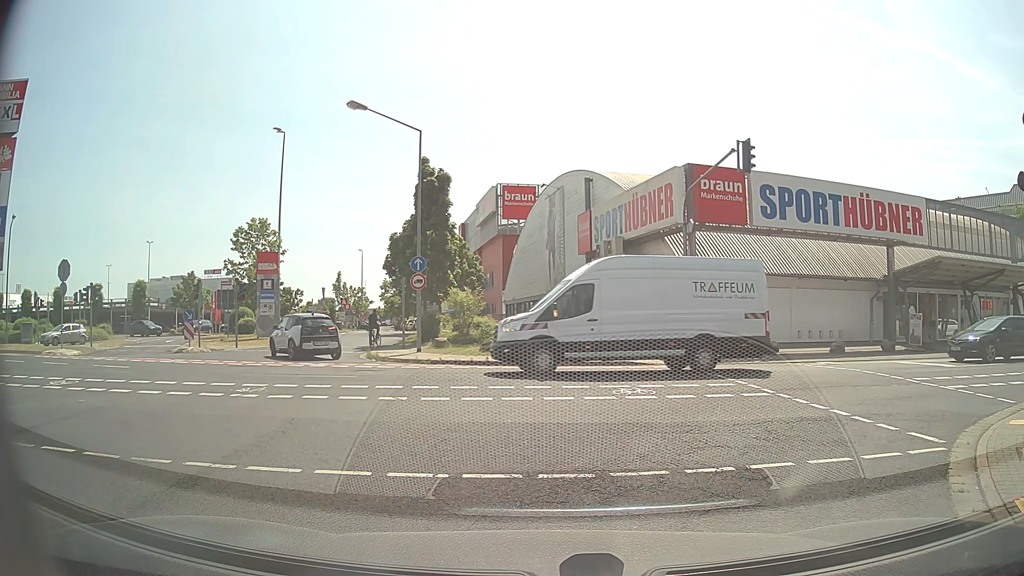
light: Day
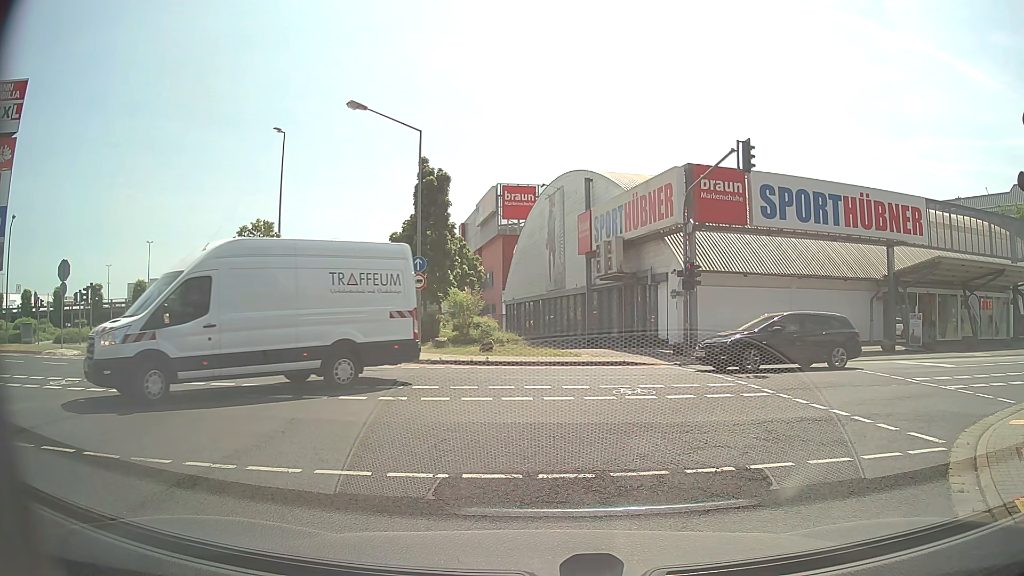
(0.0, 0.0) m; 0°
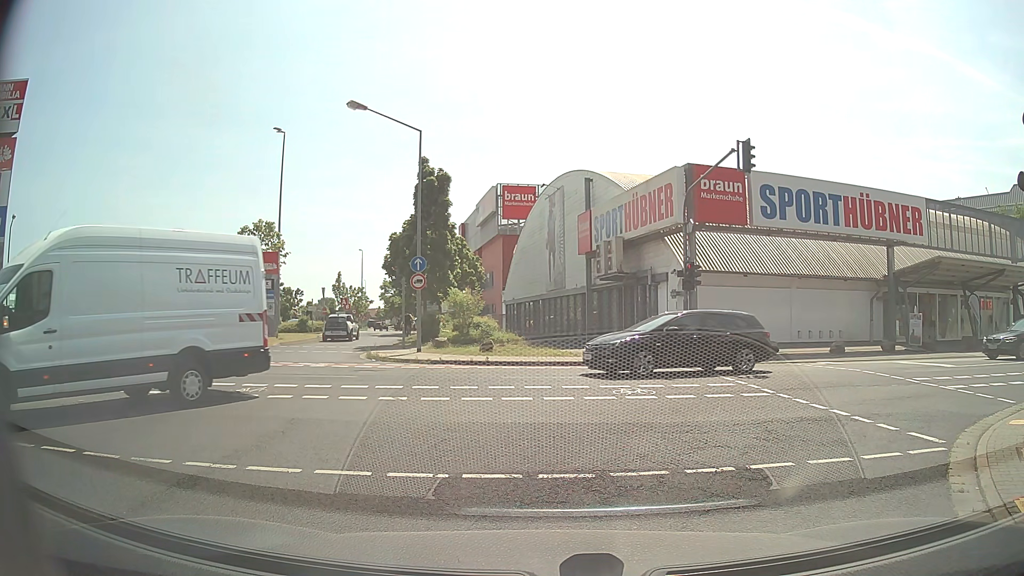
(0.0, 0.0) m; 0°
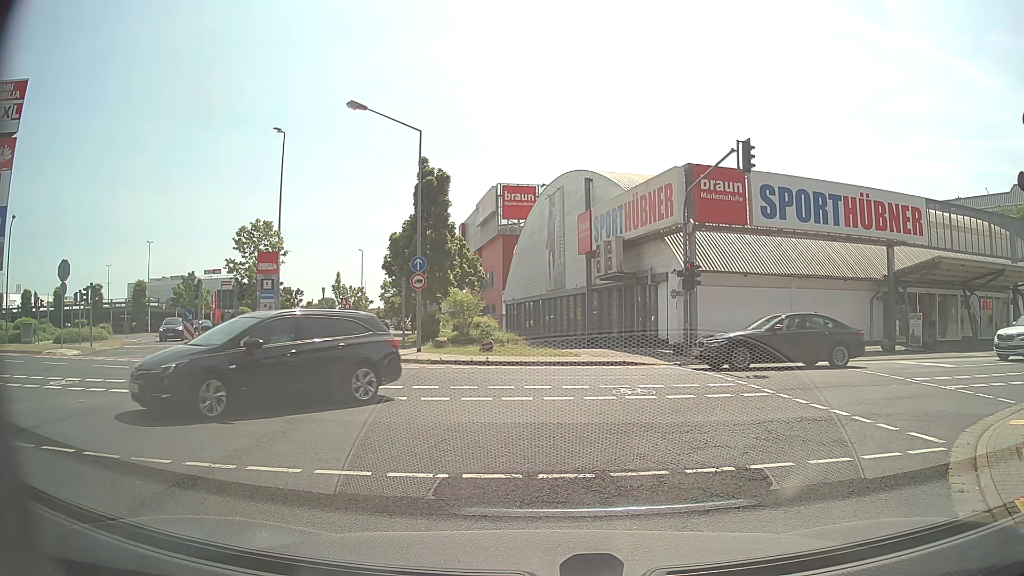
(0.0, 0.0) m; 0°
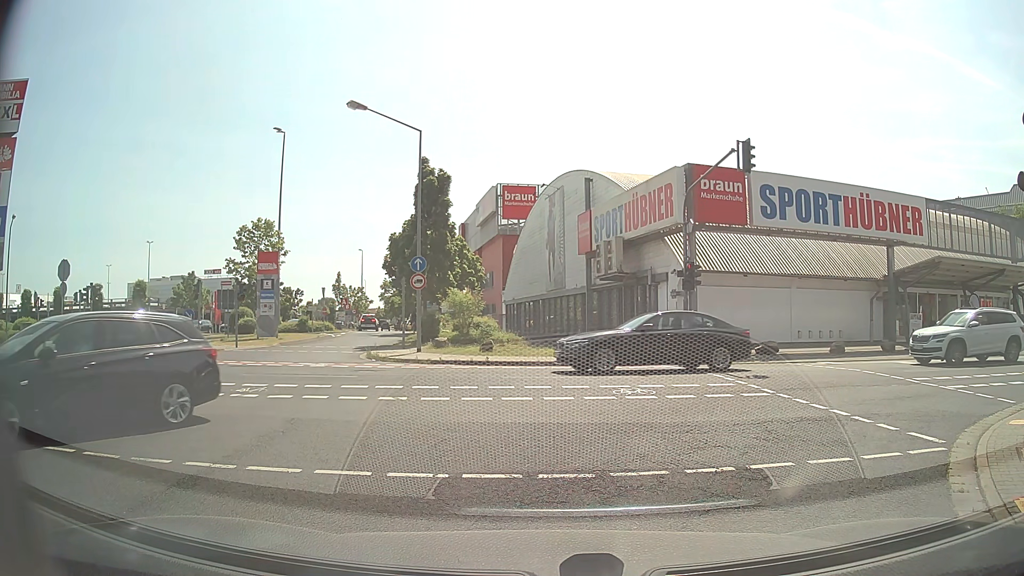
(0.0, 0.0) m; 0°
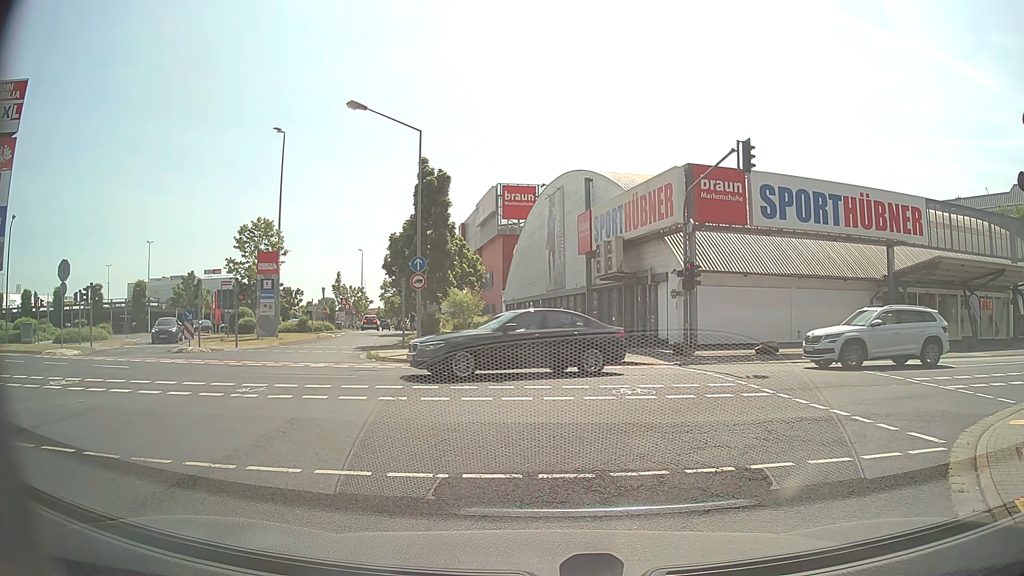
(0.0, 0.0) m; 0°
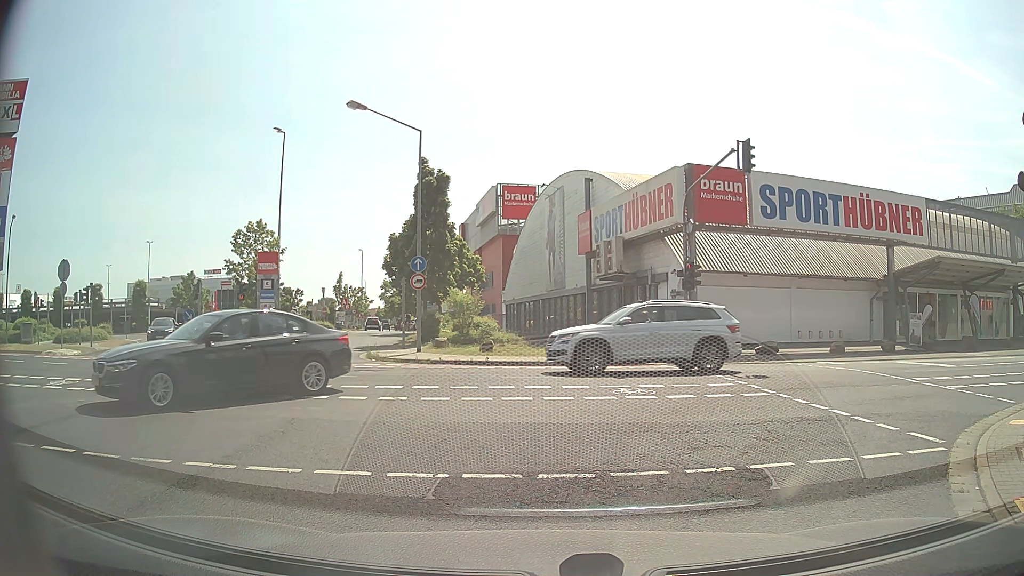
(0.0, 0.0) m; 0°
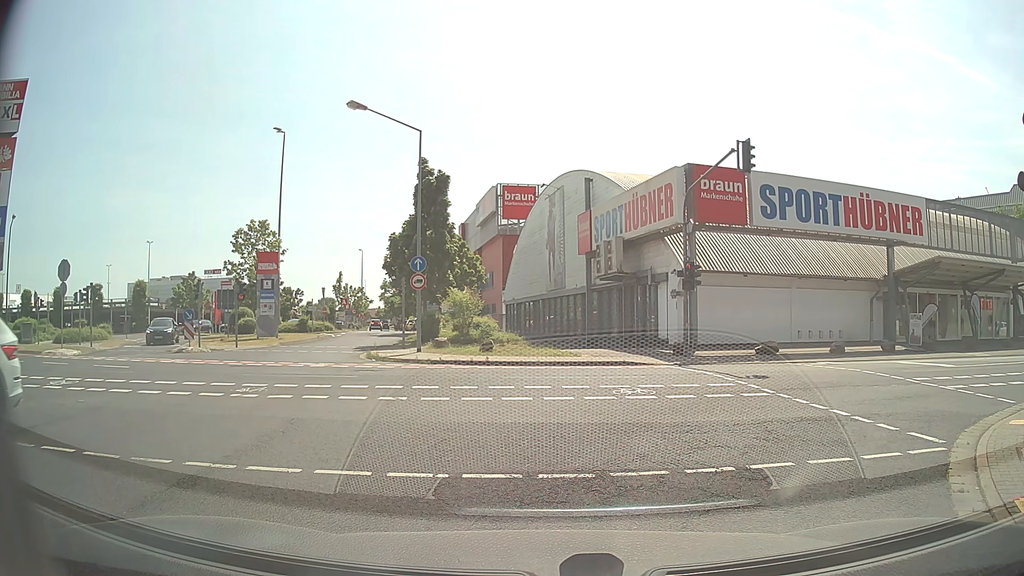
(0.0, 0.0) m; 0°
